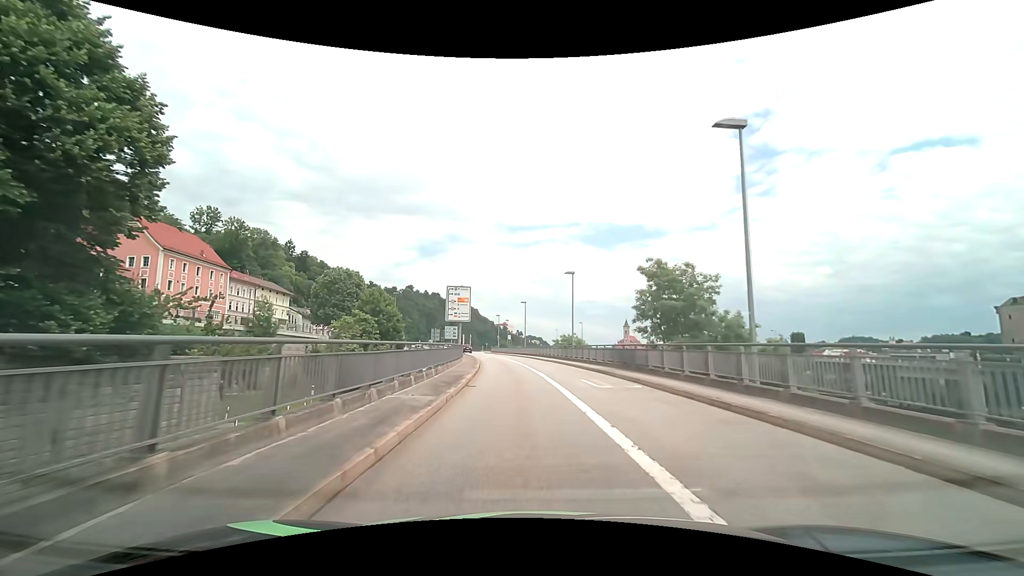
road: primary_link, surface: asphalt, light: Day
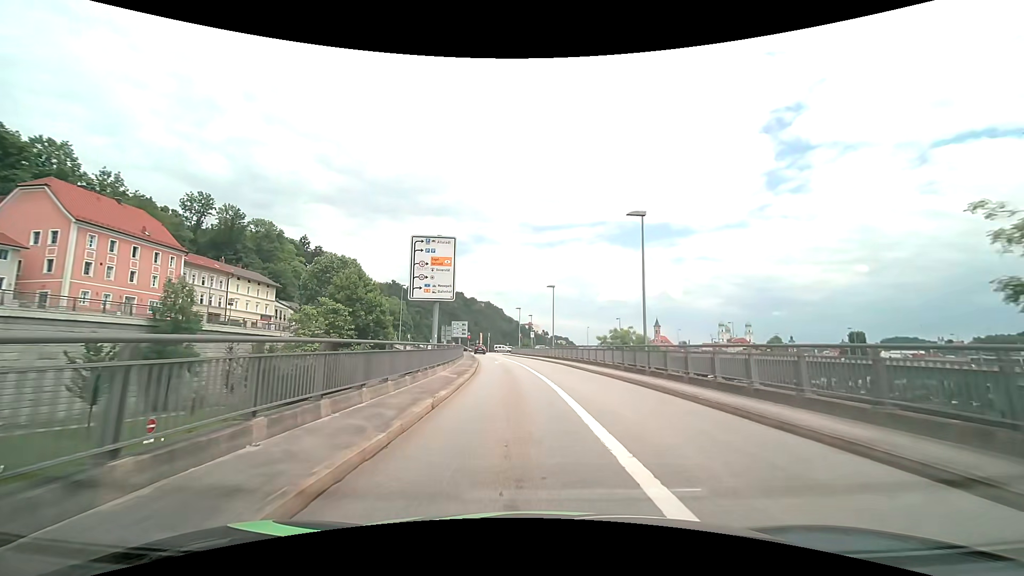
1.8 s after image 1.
(-0.3, +19.8) m; -3°
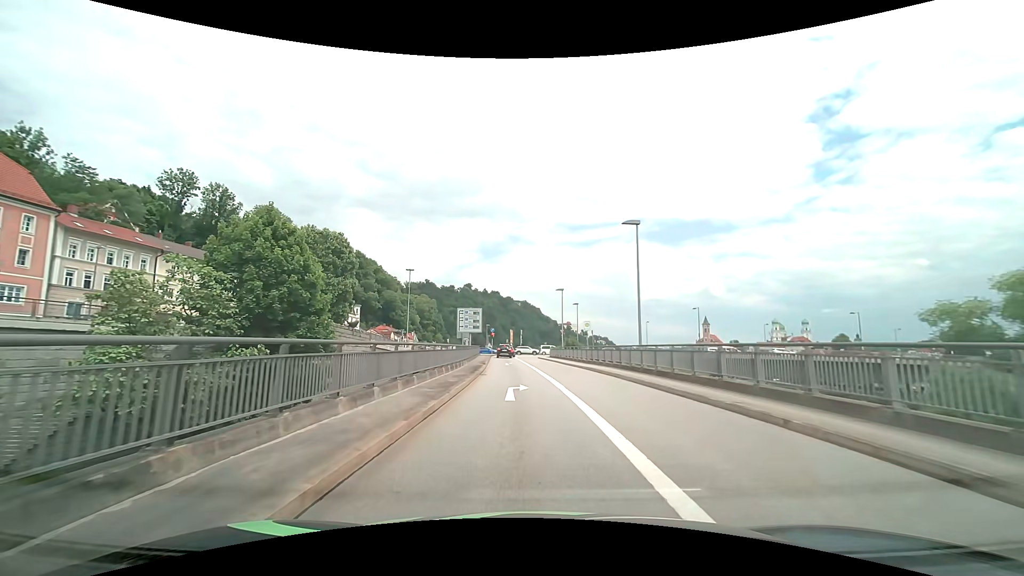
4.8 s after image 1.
(-1.1, +27.5) m; -4°
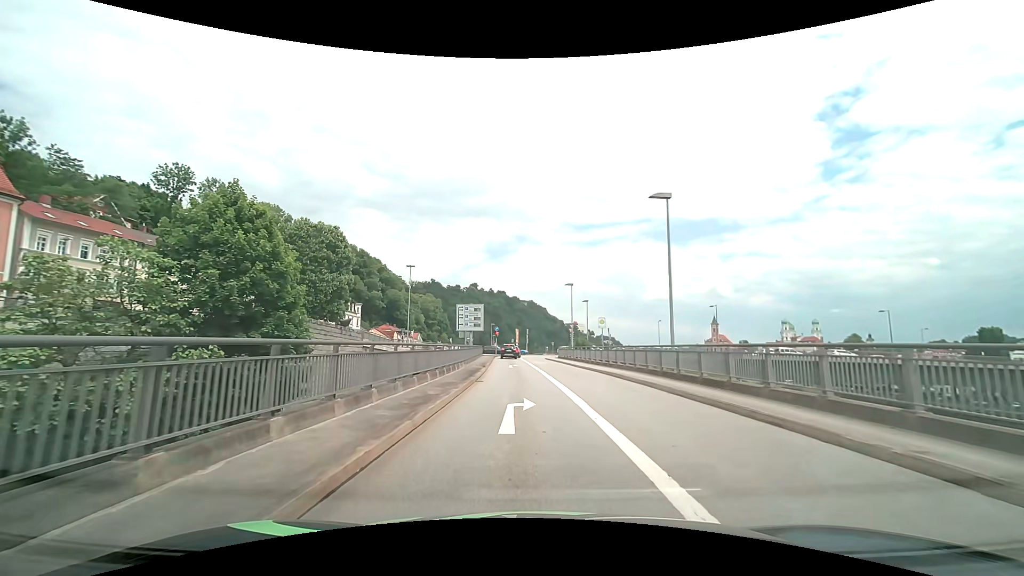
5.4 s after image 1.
(0.0, +4.6) m; -1°
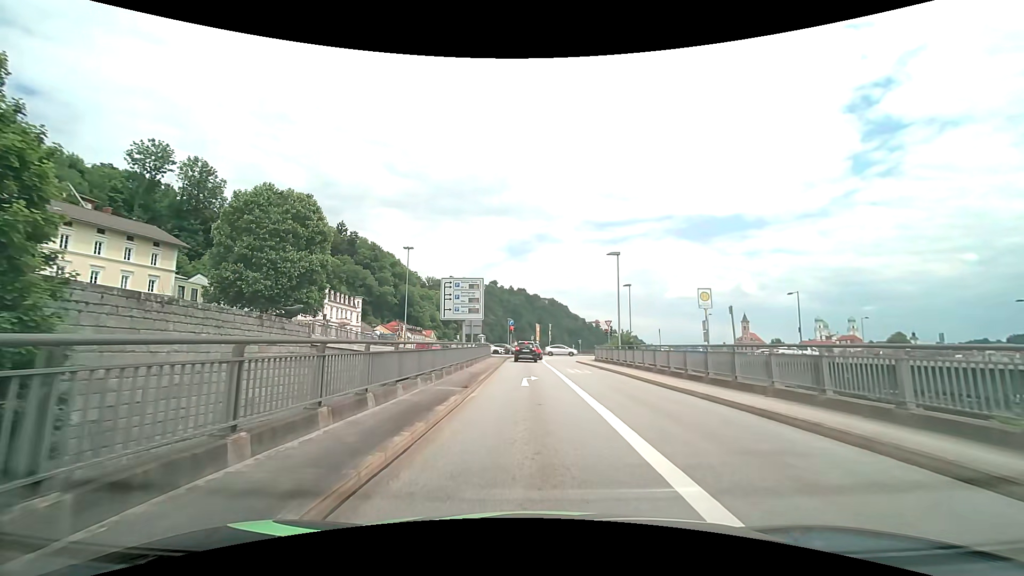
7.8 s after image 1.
(-0.2, +16.4) m; -2°
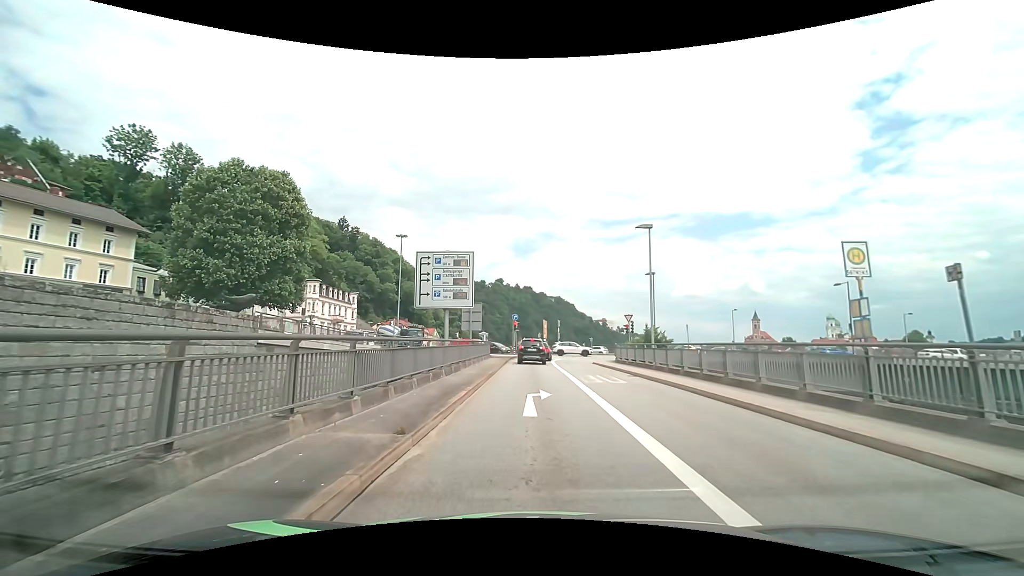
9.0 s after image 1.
(-0.1, +7.5) m; -1°
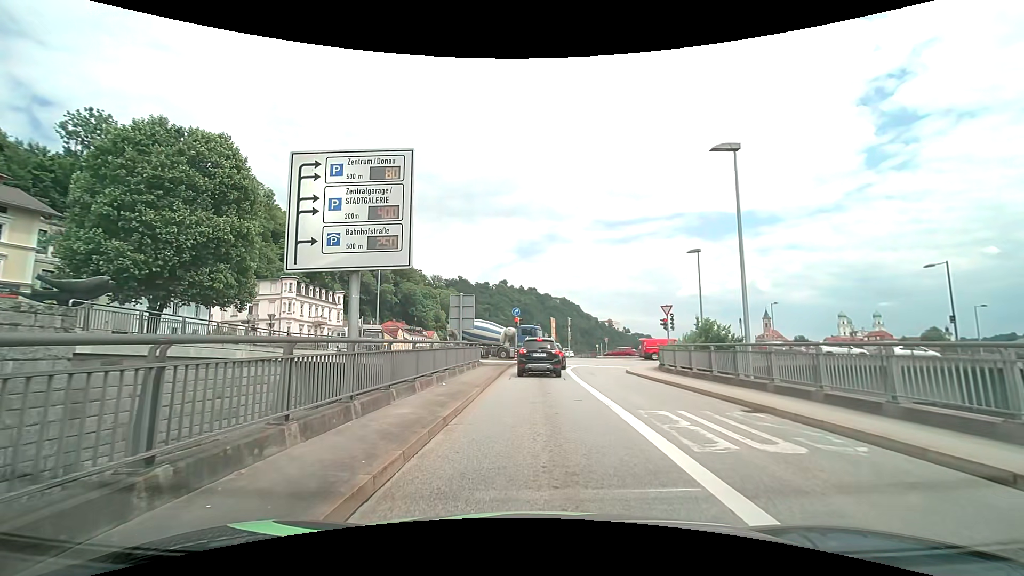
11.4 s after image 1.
(-0.1, +10.9) m; -1°
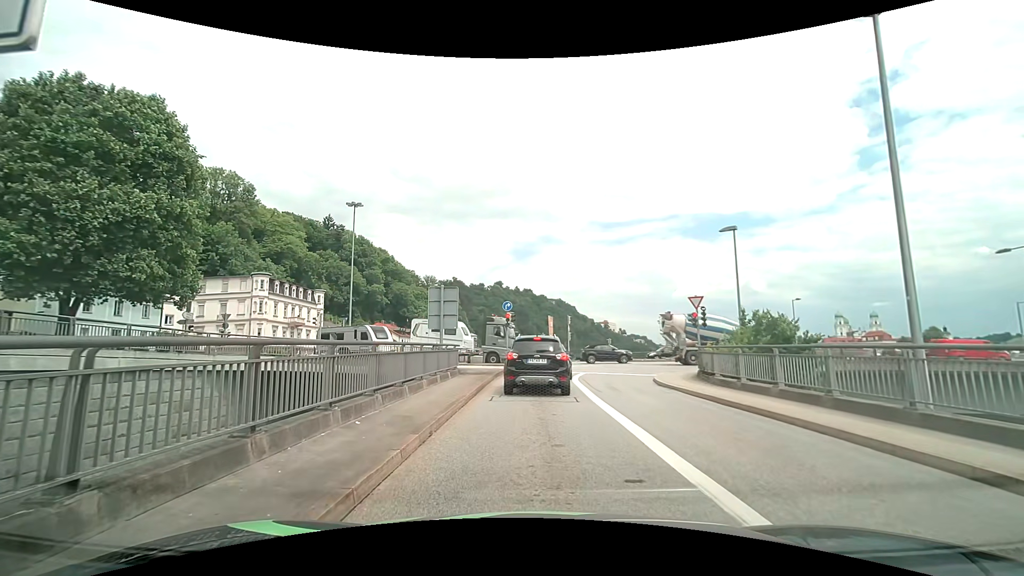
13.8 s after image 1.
(0.0, +6.9) m; +2°
